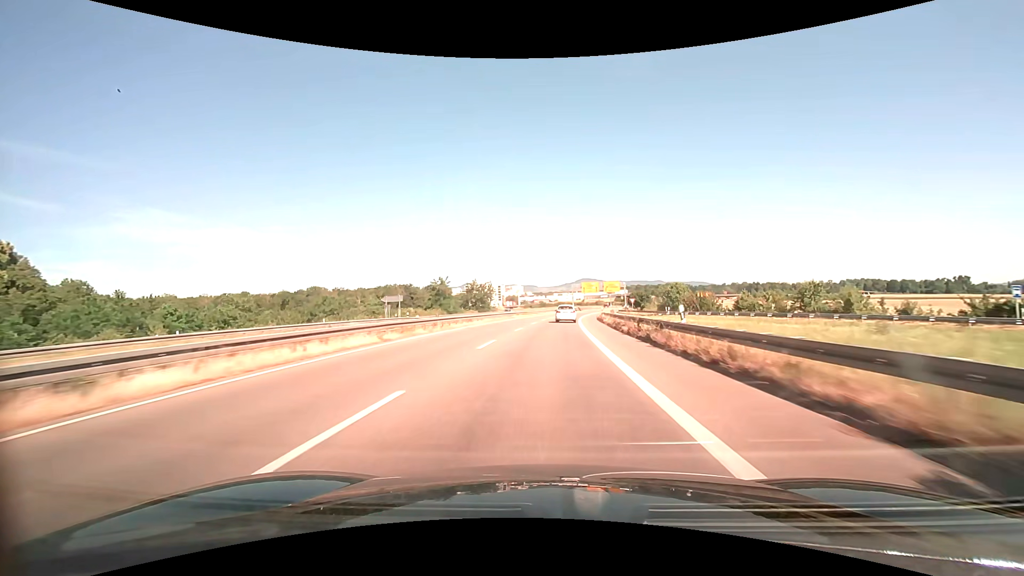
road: trunk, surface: asphalt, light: Day
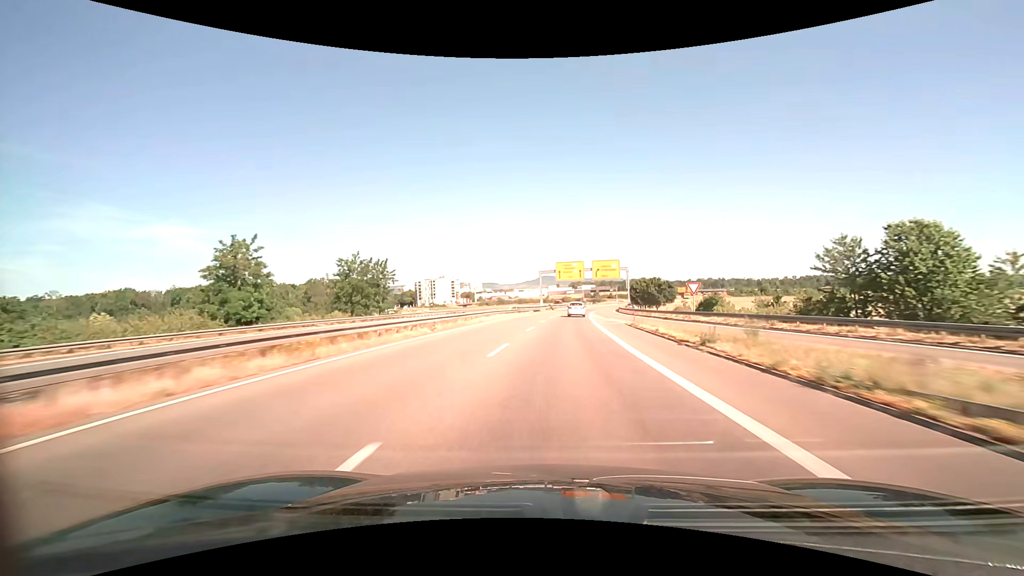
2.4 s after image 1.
(+2.2, +62.9) m; +4°
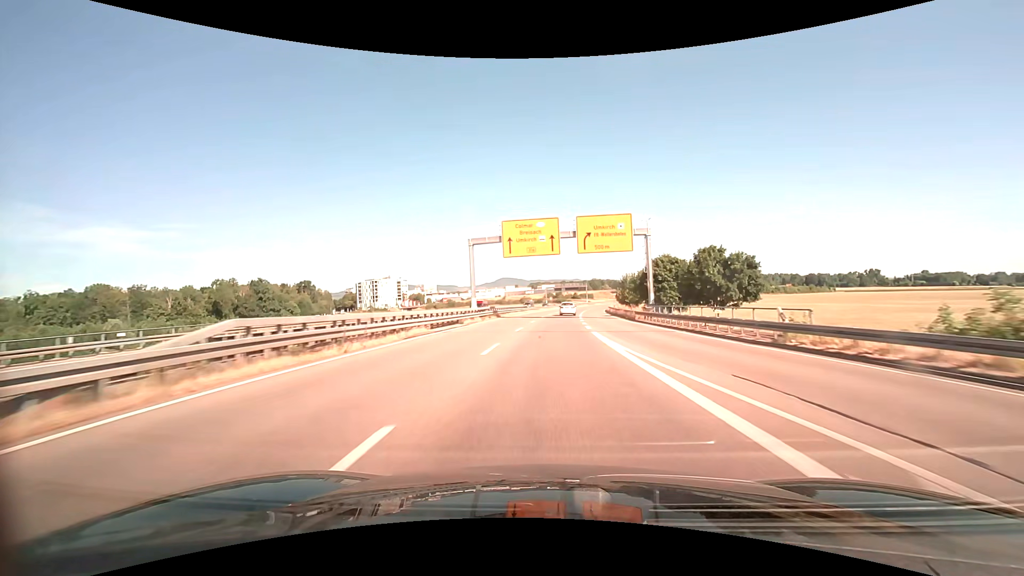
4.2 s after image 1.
(+2.1, +47.1) m; +5°
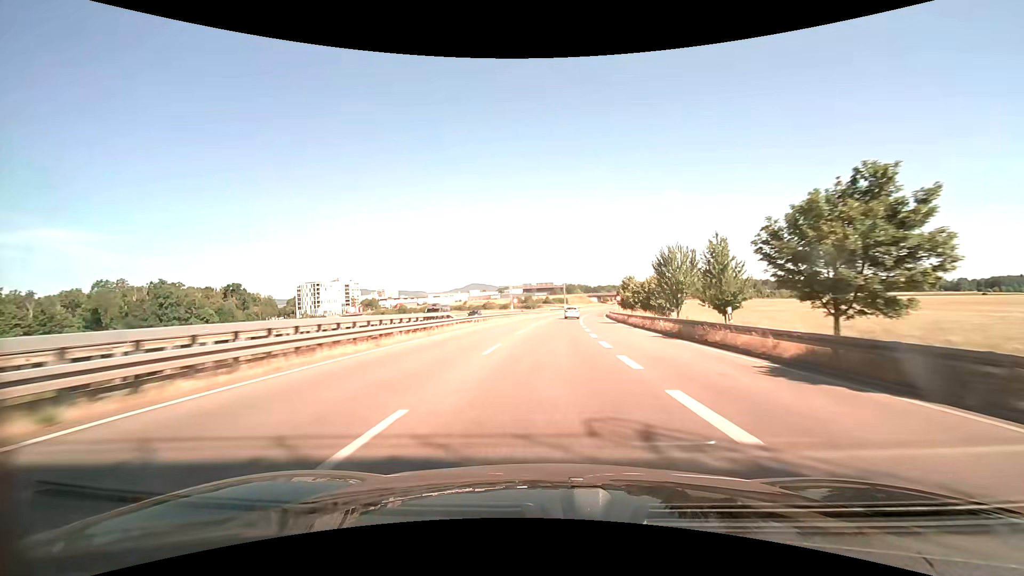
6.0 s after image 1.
(+1.2, +47.0) m; +3°
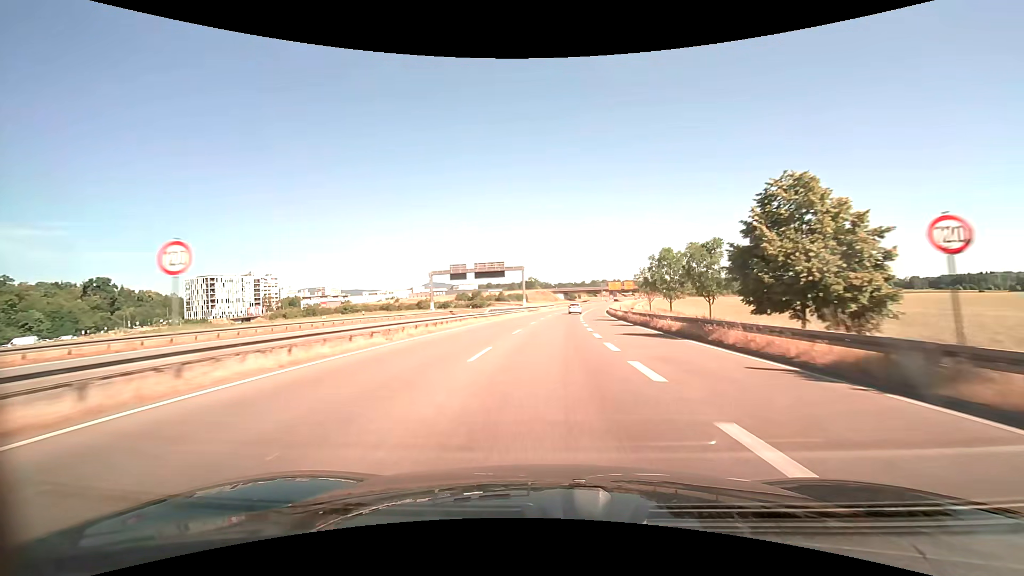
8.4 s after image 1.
(+2.7, +62.5) m; +5°
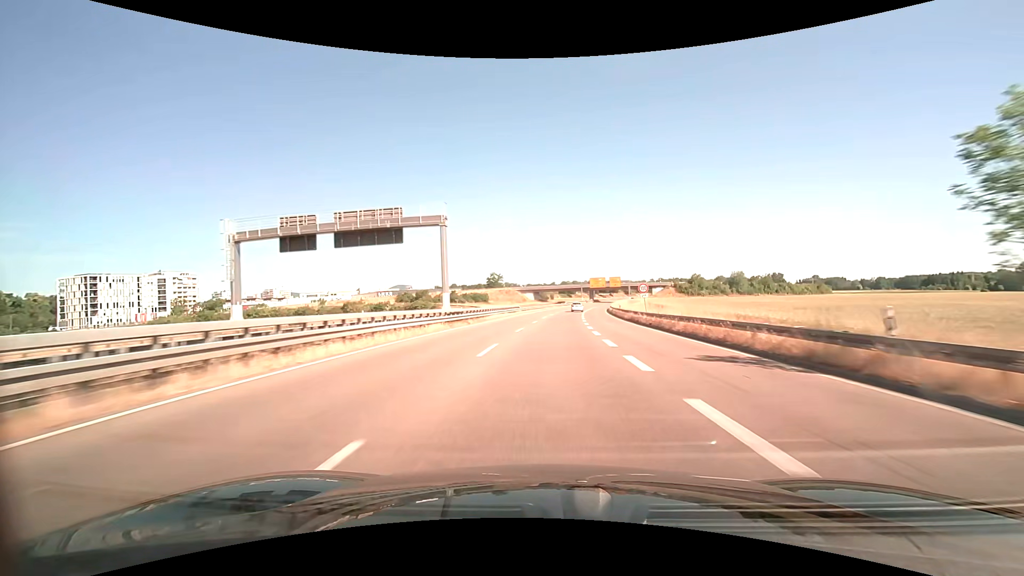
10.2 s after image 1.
(+1.3, +46.9) m; +4°
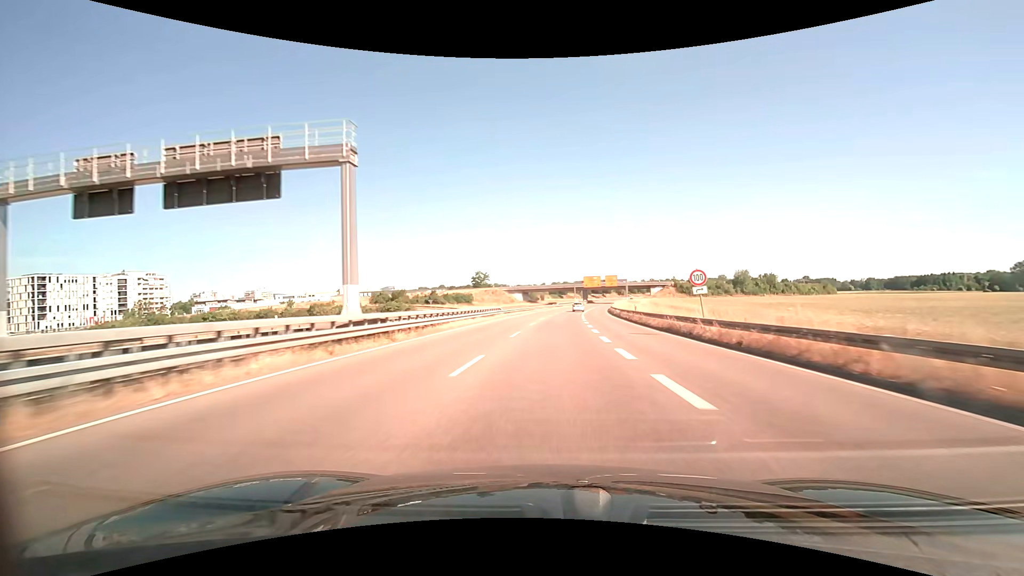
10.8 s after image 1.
(+0.1, +15.6) m; +1°
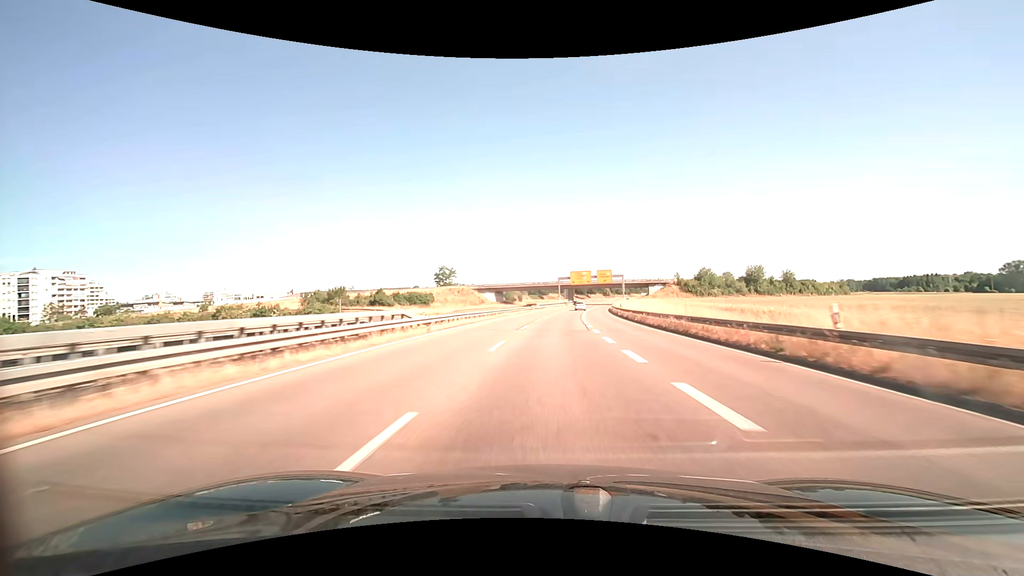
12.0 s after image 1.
(+0.6, +31.2) m; +2°
